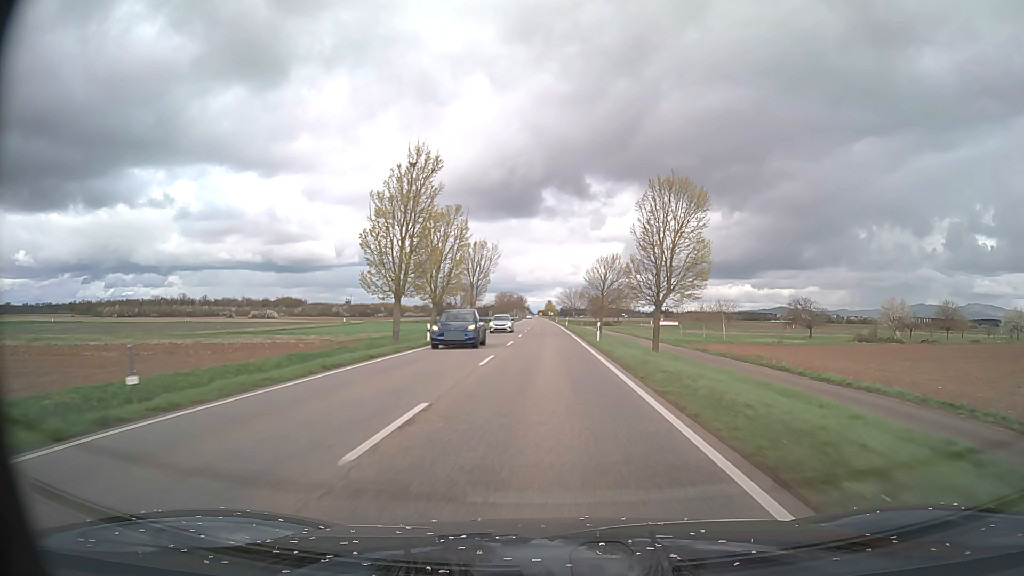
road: primary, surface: asphalt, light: Day
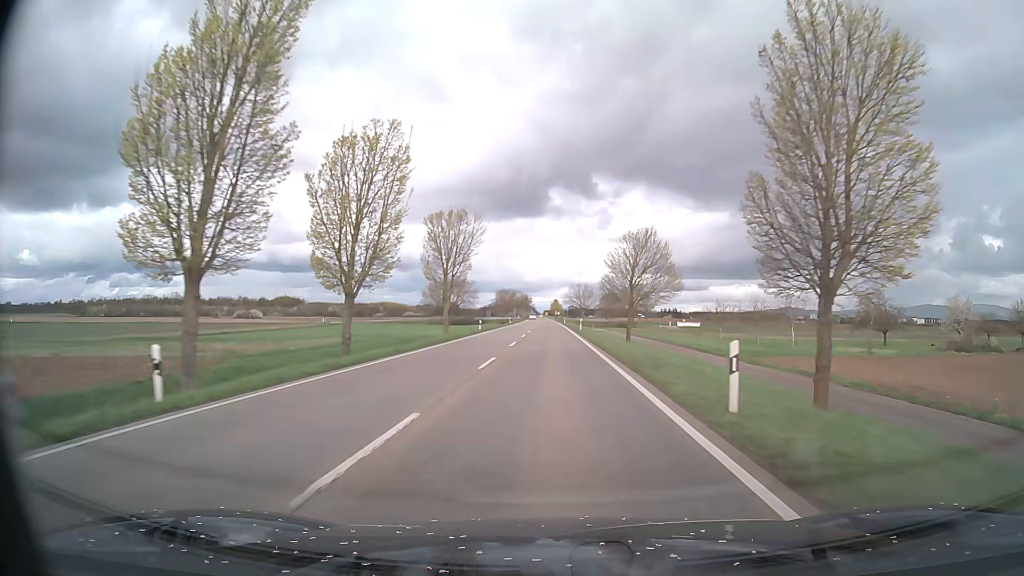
(-0.1, +25.1) m; -1°
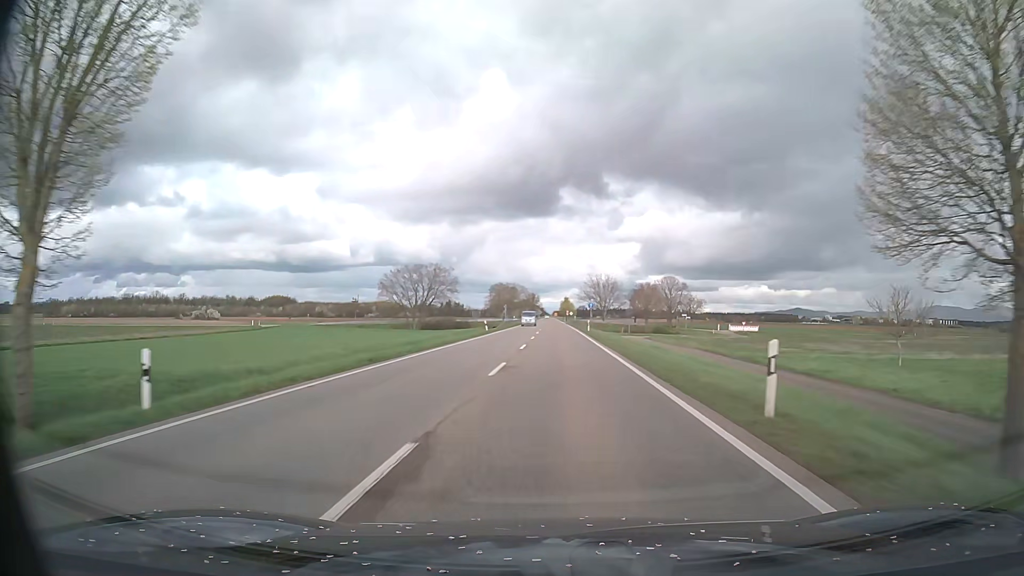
(-0.3, +50.1) m; -1°
(0, +10) (0, +20) (0, +30) (0, +40) (0, +50) (0, +60) (0, +70) (0, +80) (0, +90) (0, +100) m
